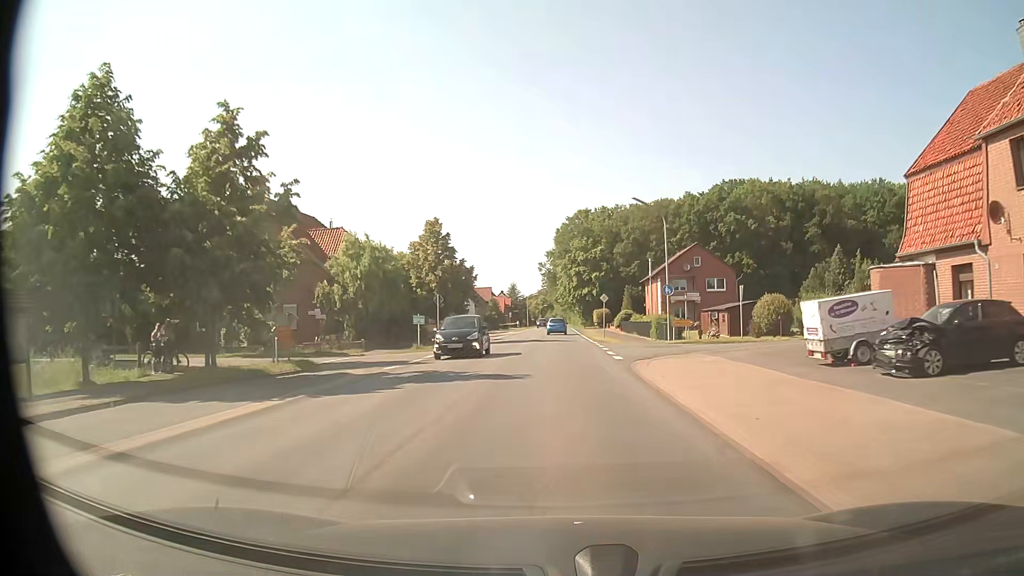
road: secondary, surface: asphalt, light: Day
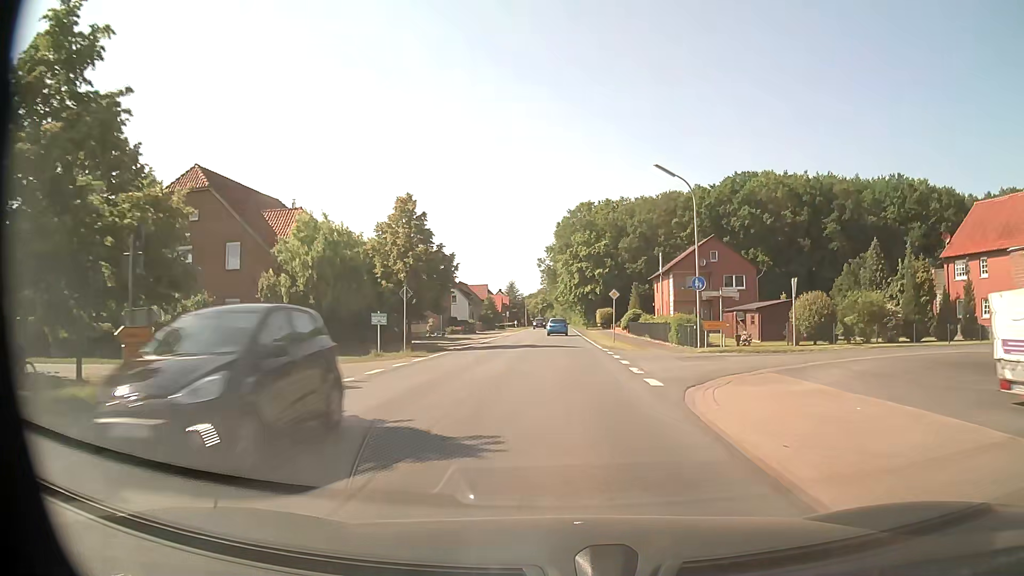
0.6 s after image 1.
(0.0, +8.1) m; 0°
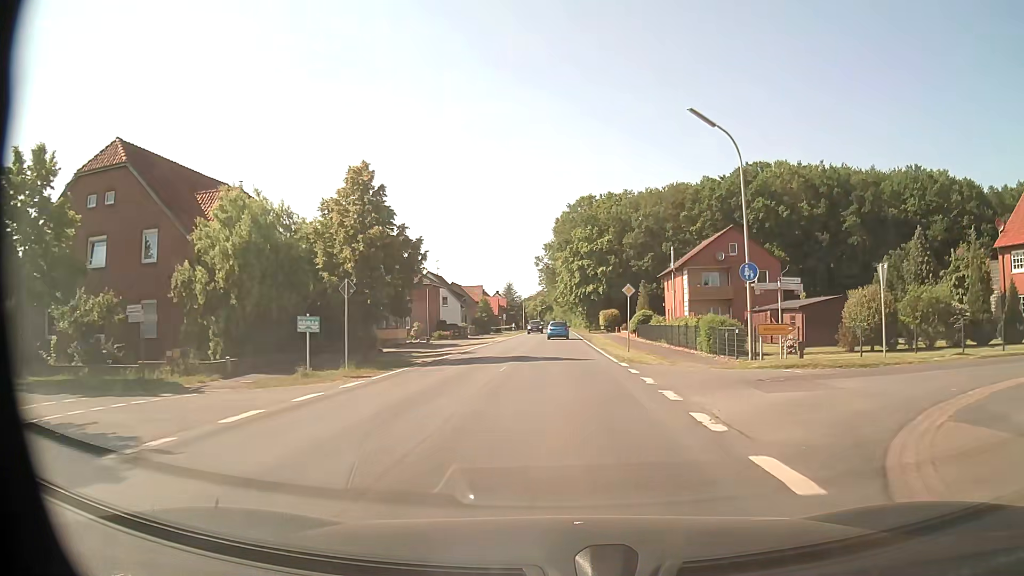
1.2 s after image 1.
(0.0, +8.1) m; 0°
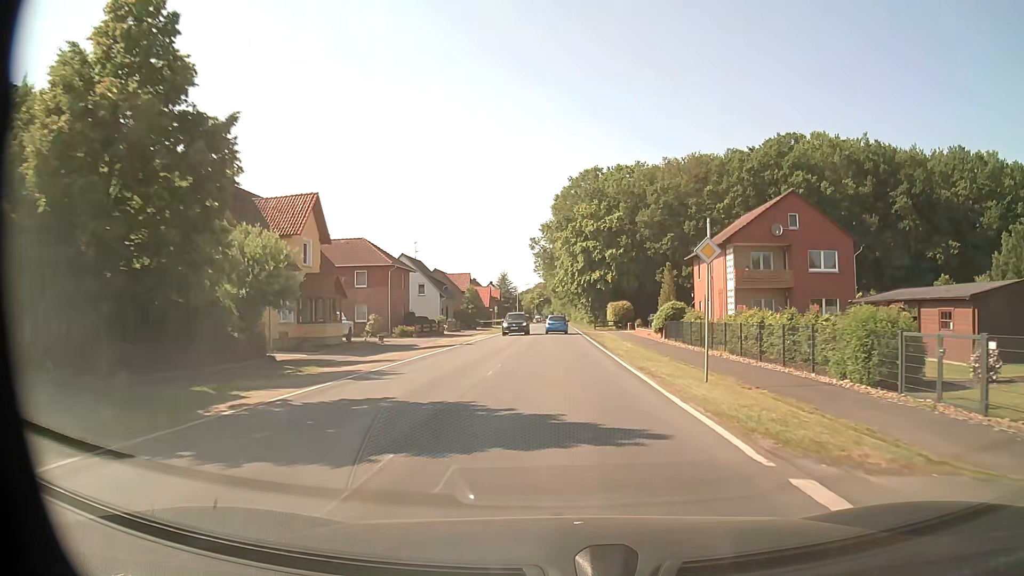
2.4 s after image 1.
(0.0, +16.2) m; 0°
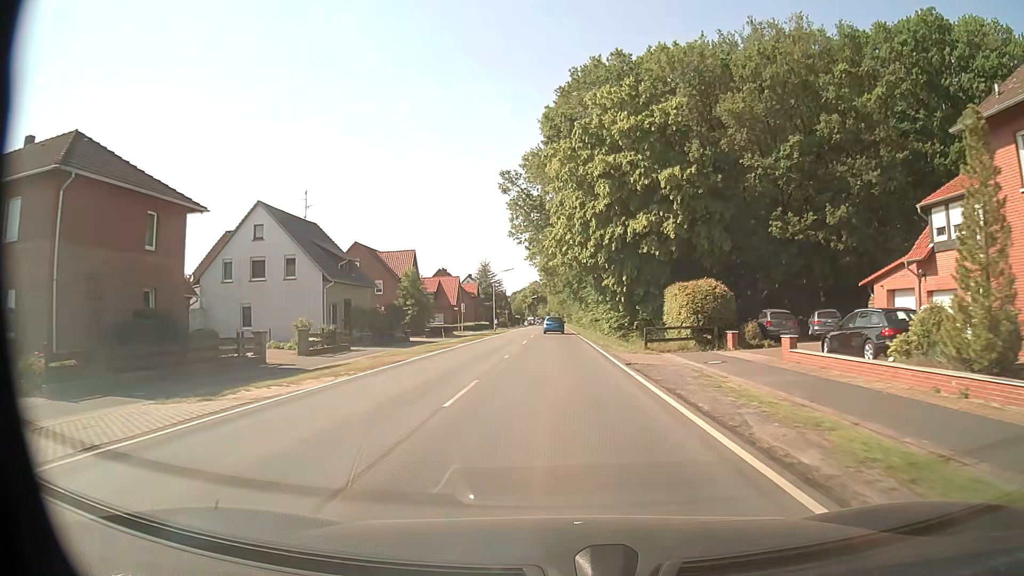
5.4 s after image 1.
(+0.2, +40.6) m; 0°
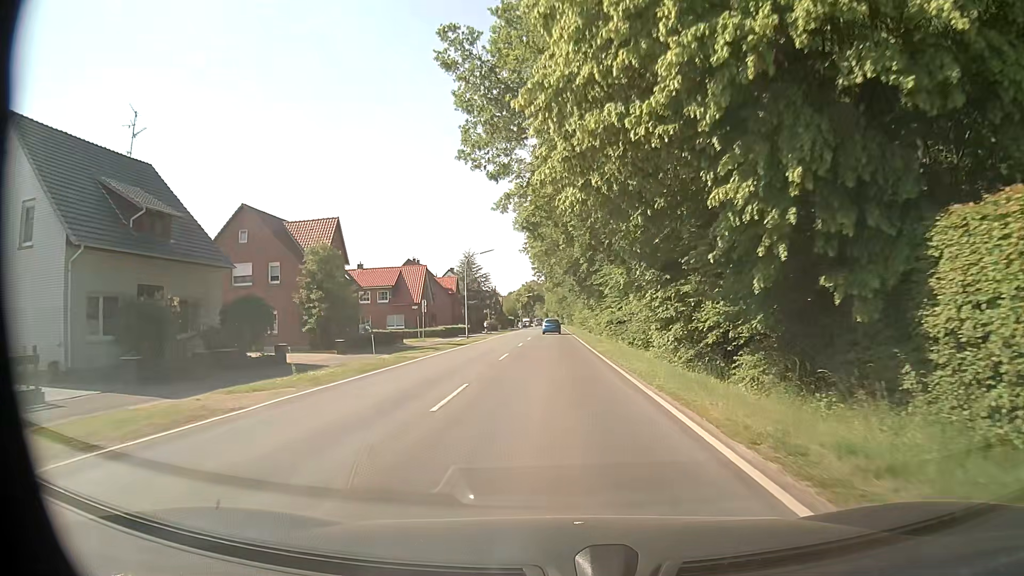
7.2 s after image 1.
(0.0, +24.3) m; 0°
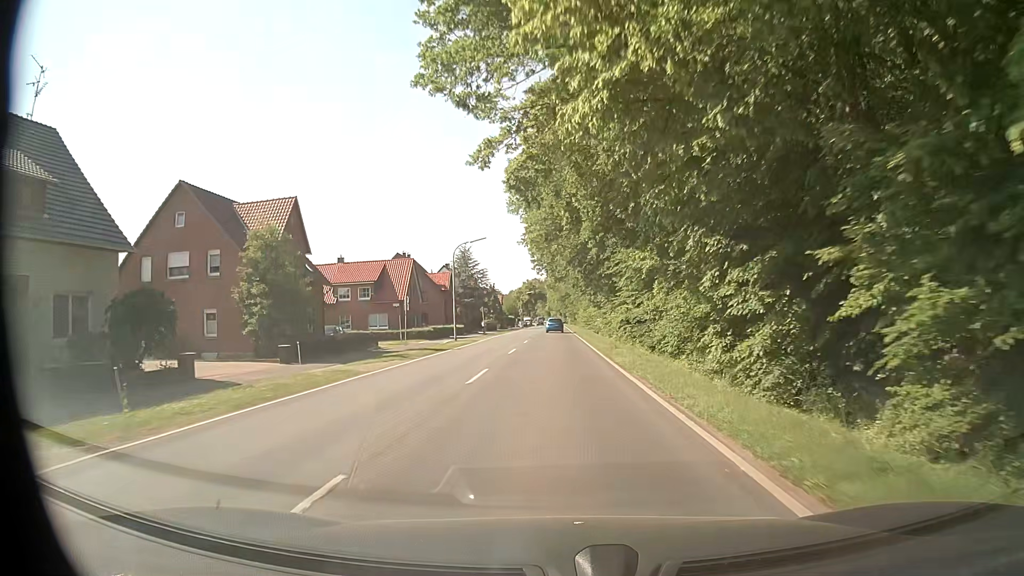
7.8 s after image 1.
(0.0, +8.1) m; 0°
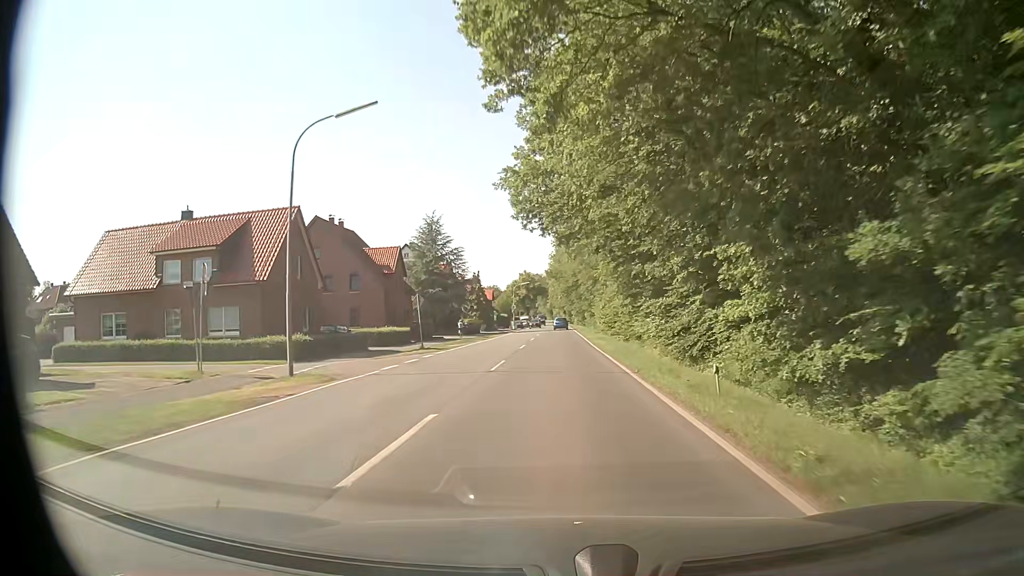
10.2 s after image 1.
(-0.1, +32.4) m; 0°
(0, +10) (0, +20) (0, +30) (0, +40) (0, +50) (0, +60) (0, +70) (0, +80) (0, +90) (0, +100) m
